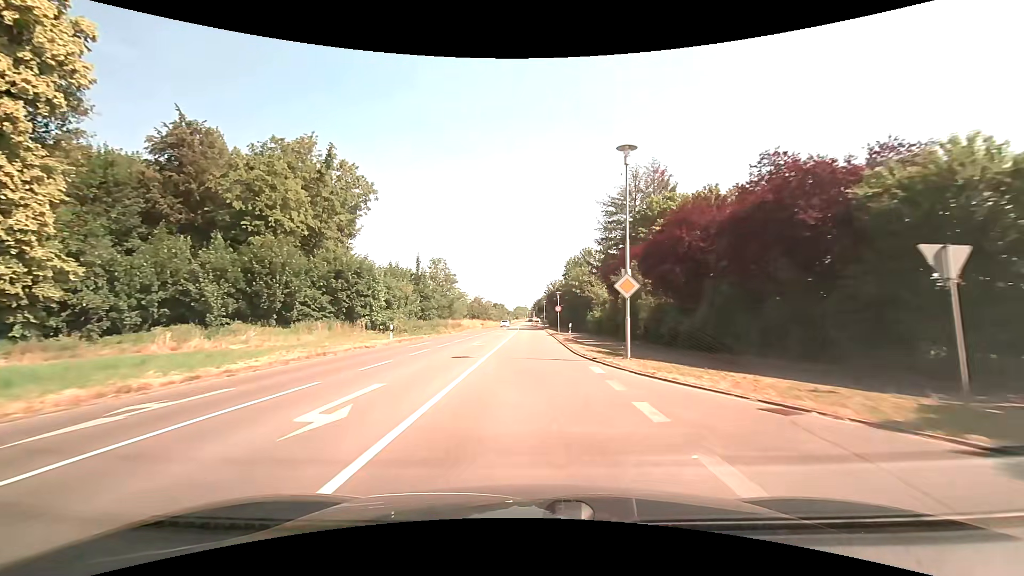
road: secondary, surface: asphalt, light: Day
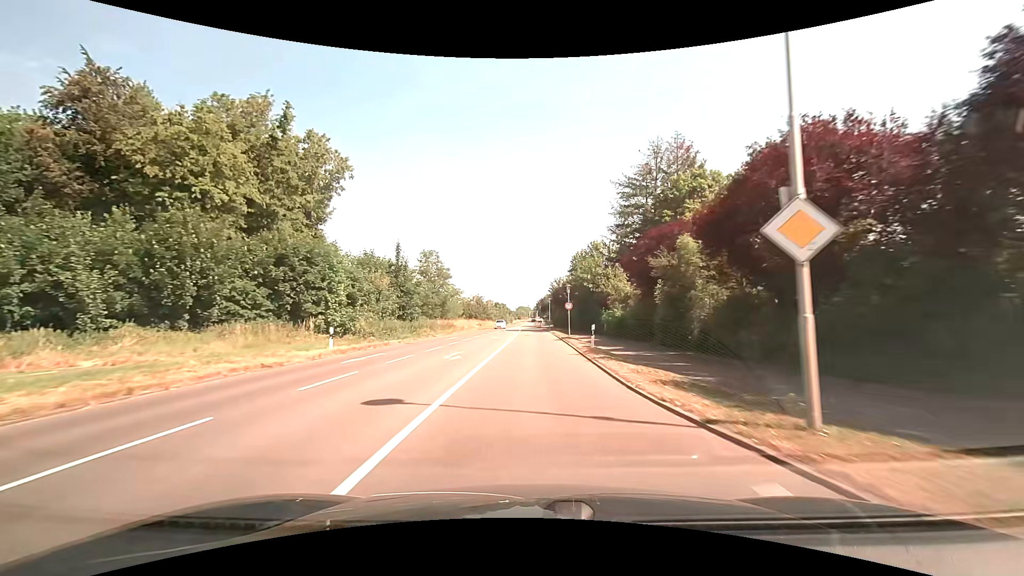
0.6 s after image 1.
(0.0, +10.0) m; 0°
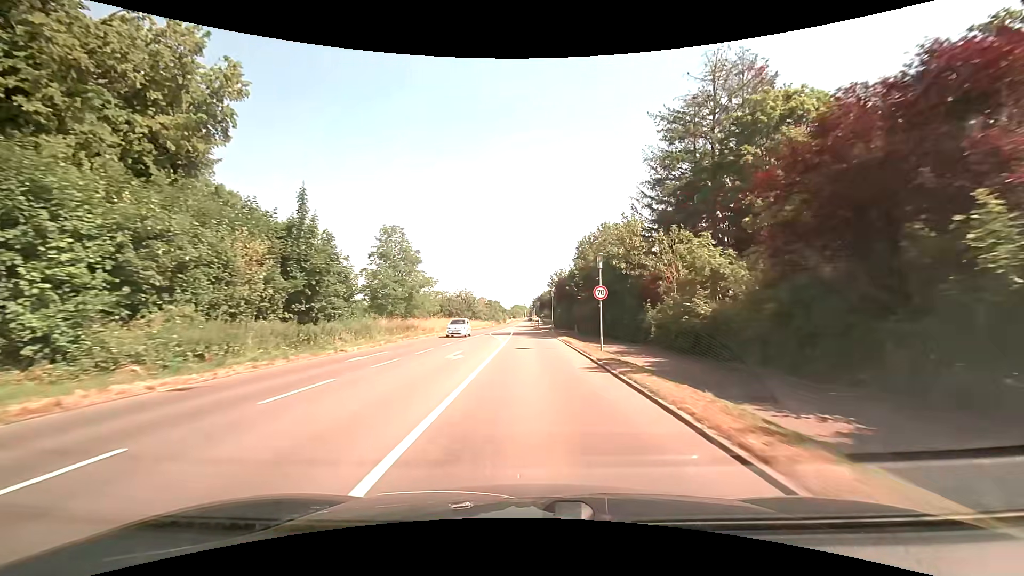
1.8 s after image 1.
(0.0, +19.7) m; 0°
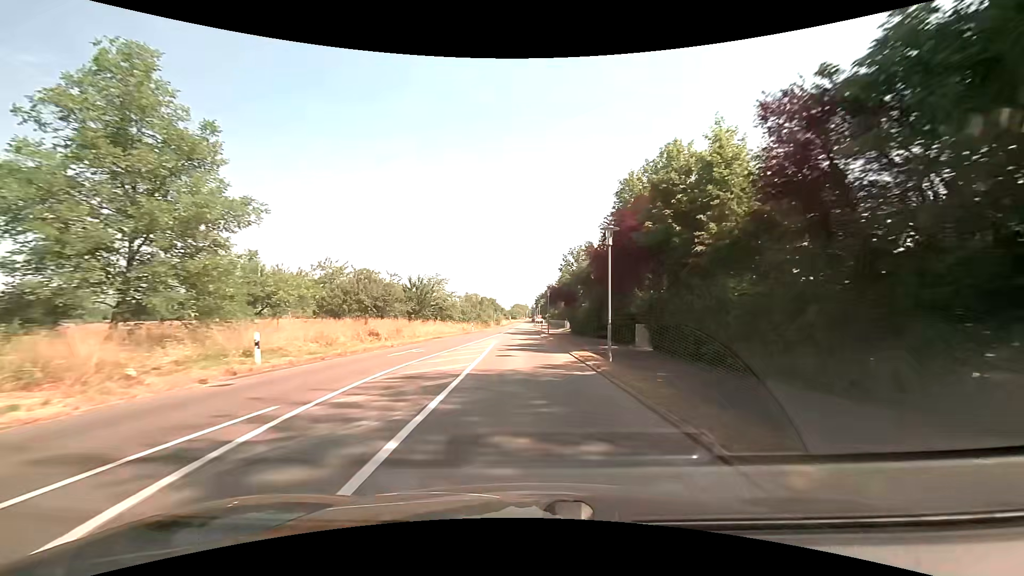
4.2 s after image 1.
(+0.1, +39.5) m; 0°
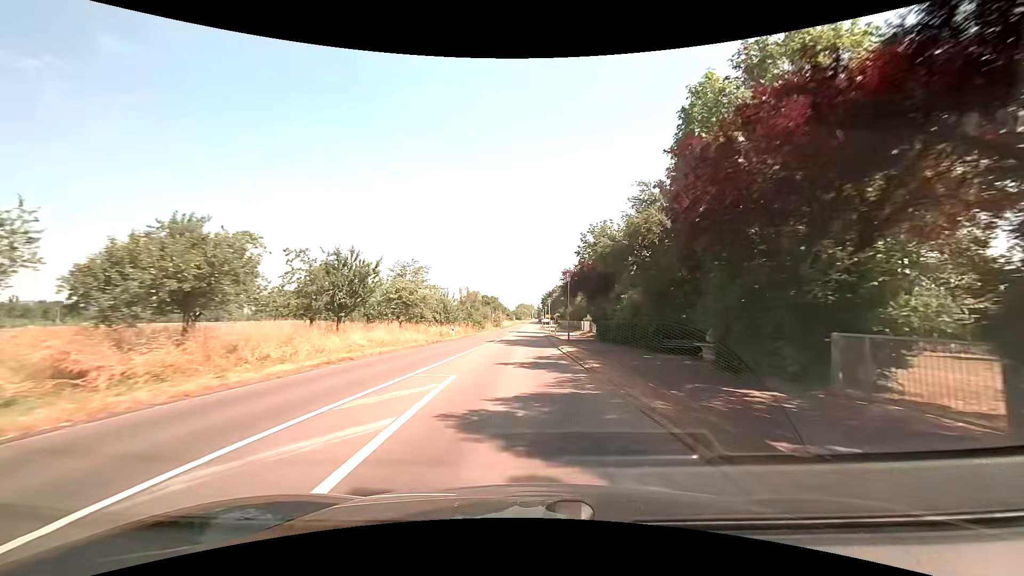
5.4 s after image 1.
(-0.1, +20.0) m; -1°
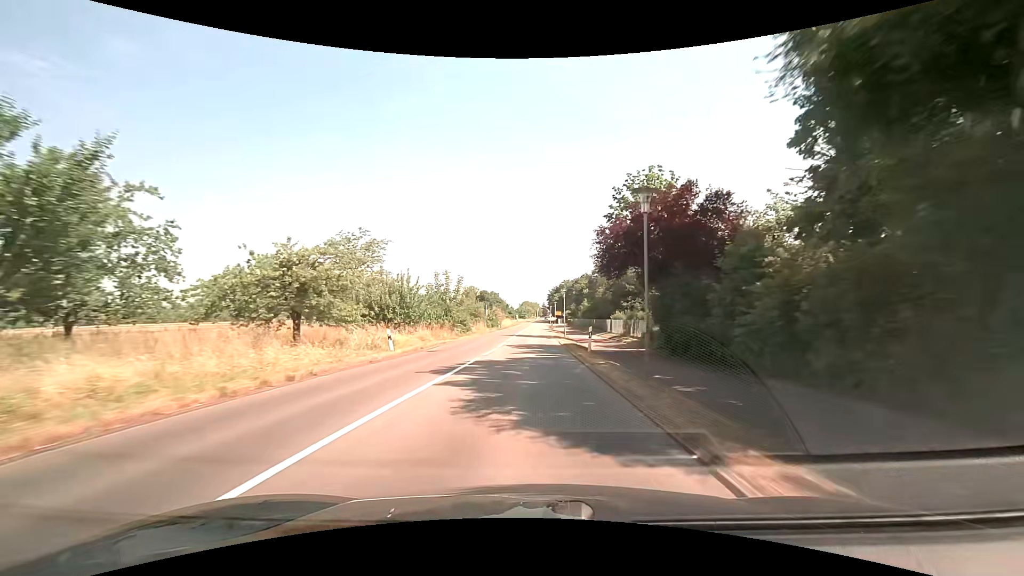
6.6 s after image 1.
(-0.1, +20.2) m; 0°
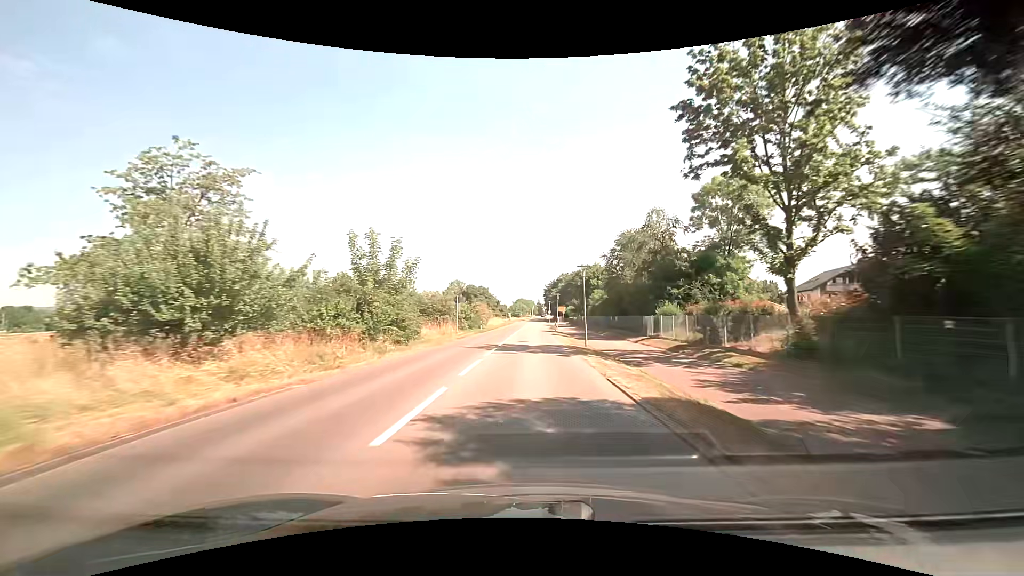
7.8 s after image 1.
(+0.1, +20.4) m; +1°
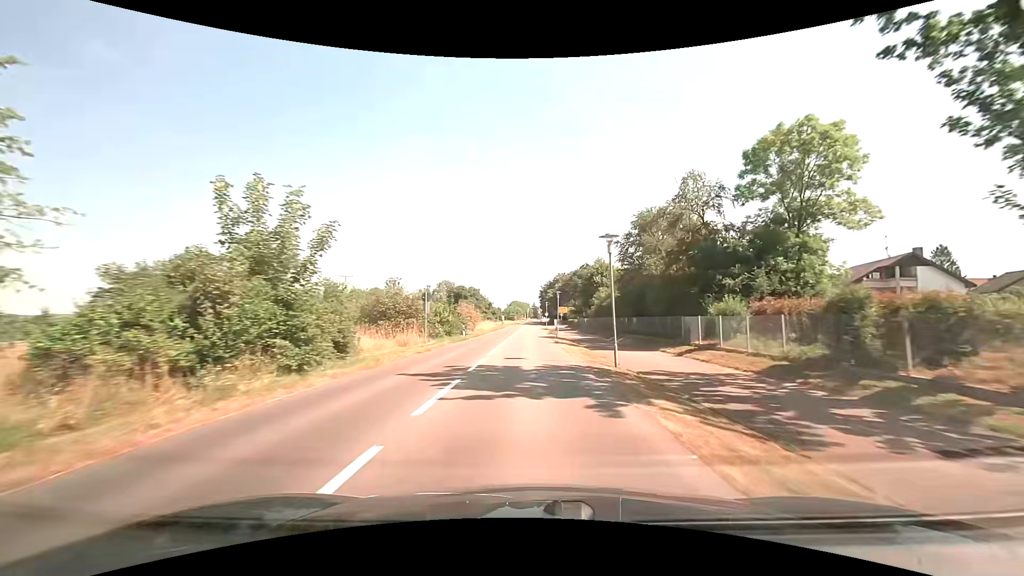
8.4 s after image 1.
(+0.1, +10.3) m; +1°
(0, +10) (0, +20) (0, +30) (+1, +40) (+1, +50) (+1, +60) (+1, +70) (+1, +80) (0, +90) (0, +100) m
